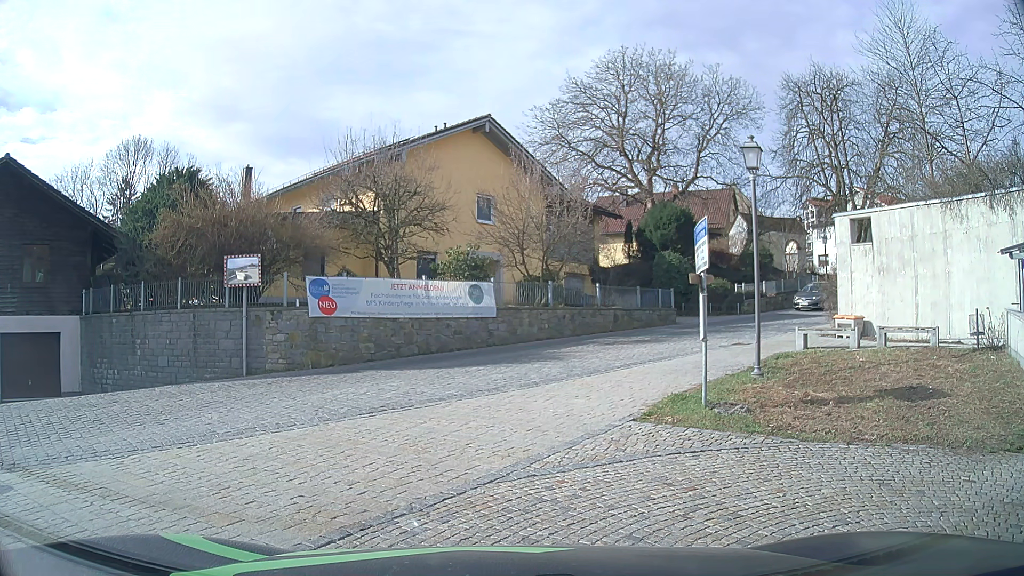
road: tertiary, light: Day
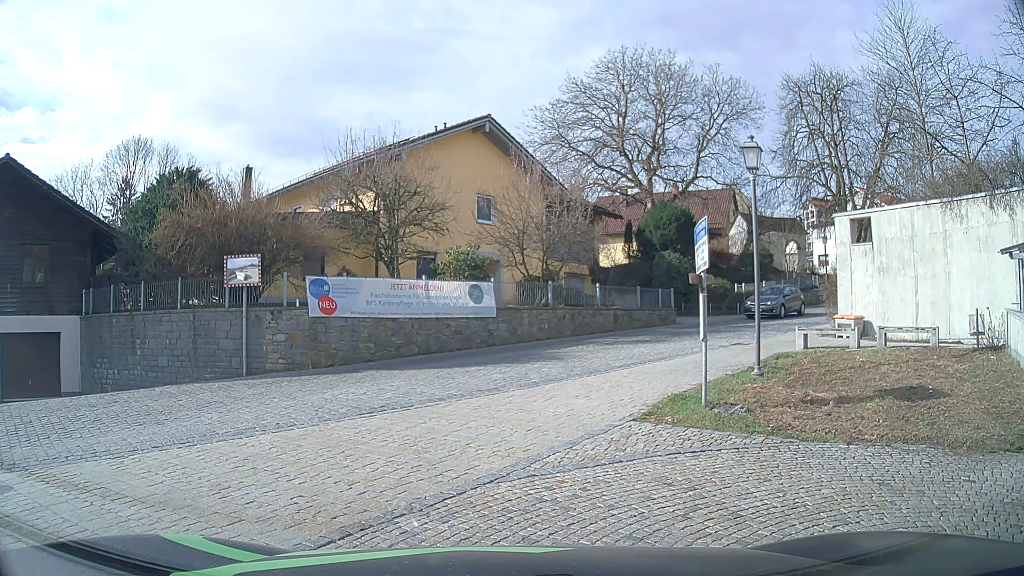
(0.0, 0.0) m; 0°
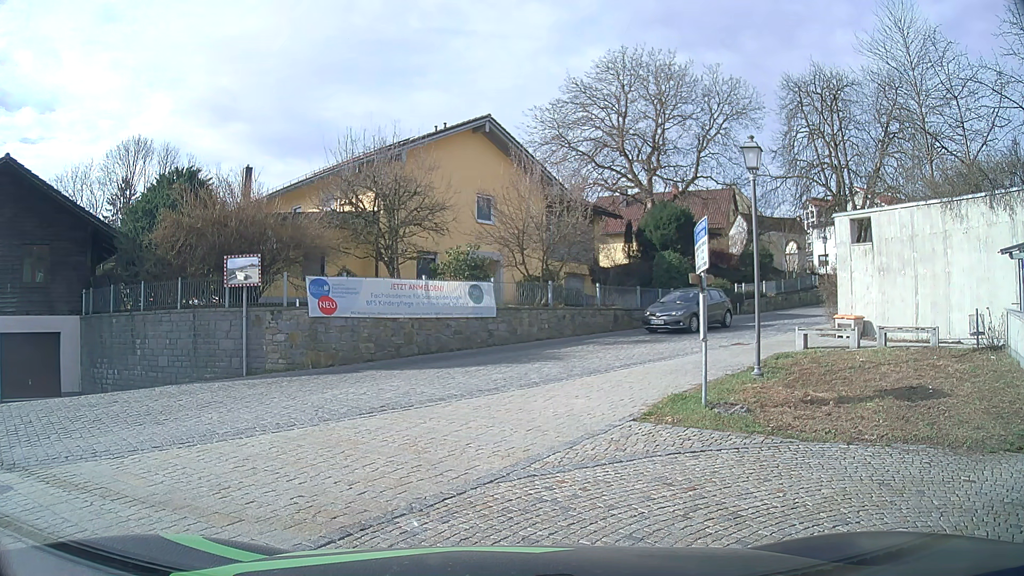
(0.0, 0.0) m; 0°
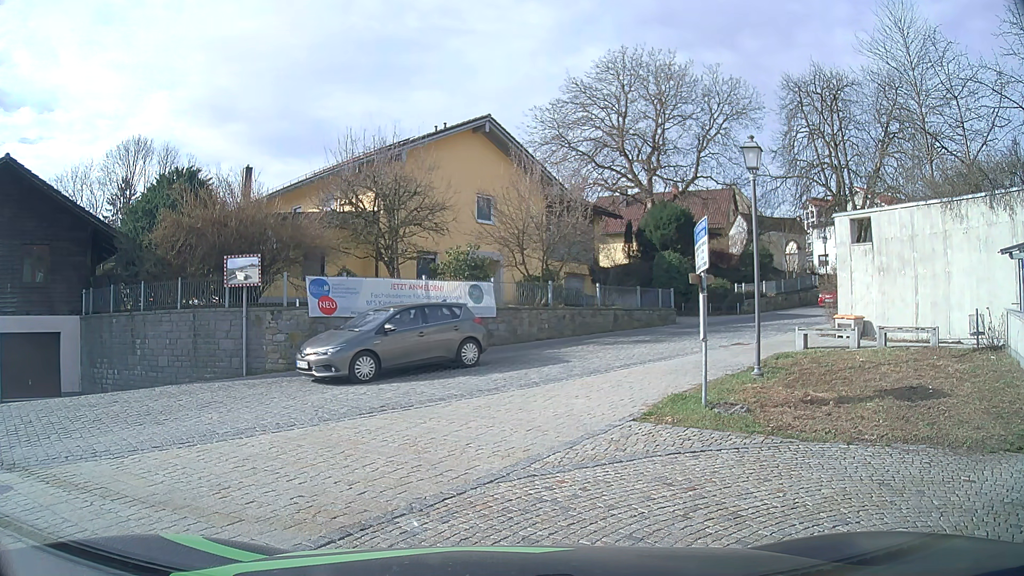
(0.0, 0.0) m; 0°
